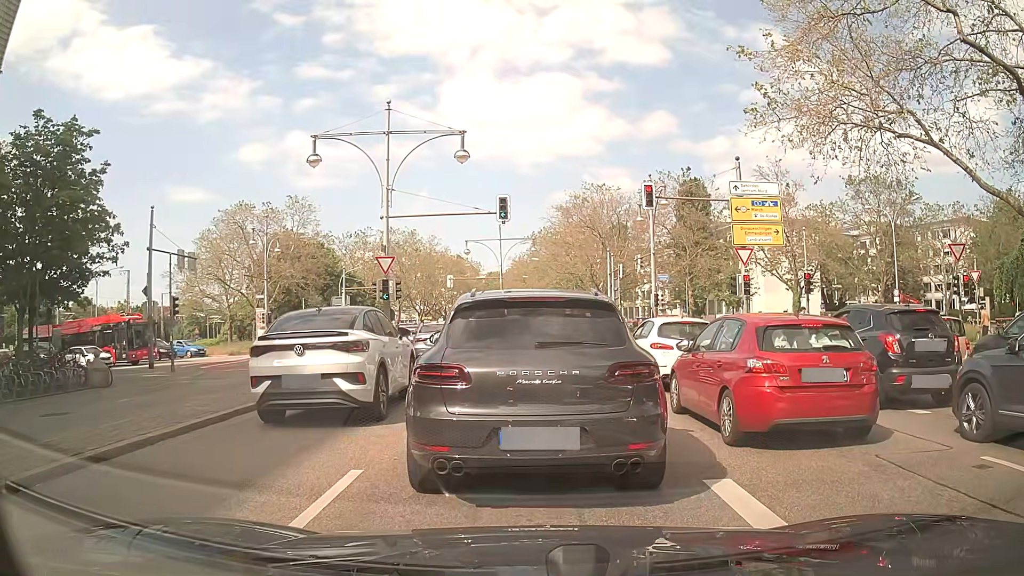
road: primary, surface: asphalt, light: Day
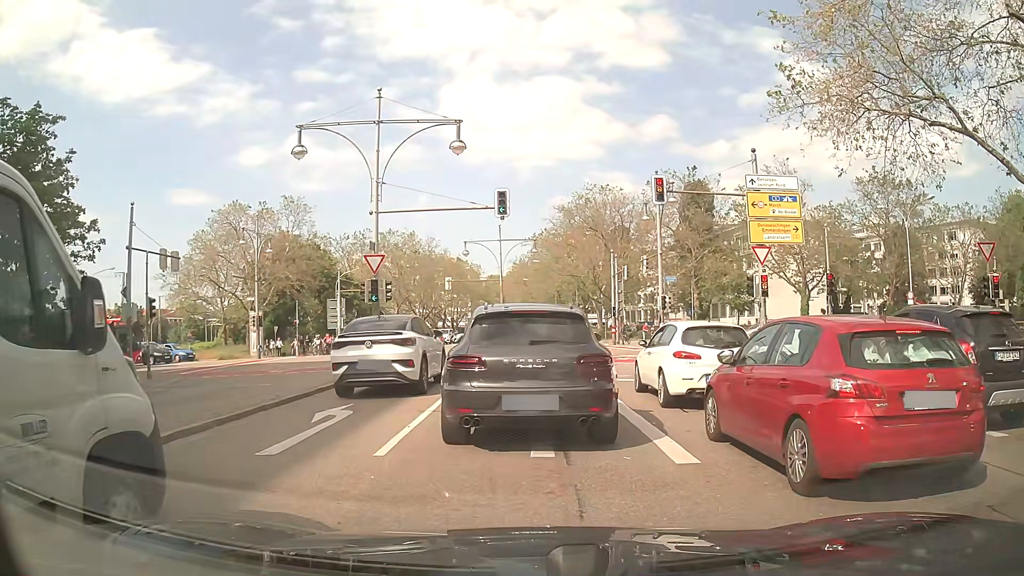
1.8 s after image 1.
(0.0, +2.2) m; 0°
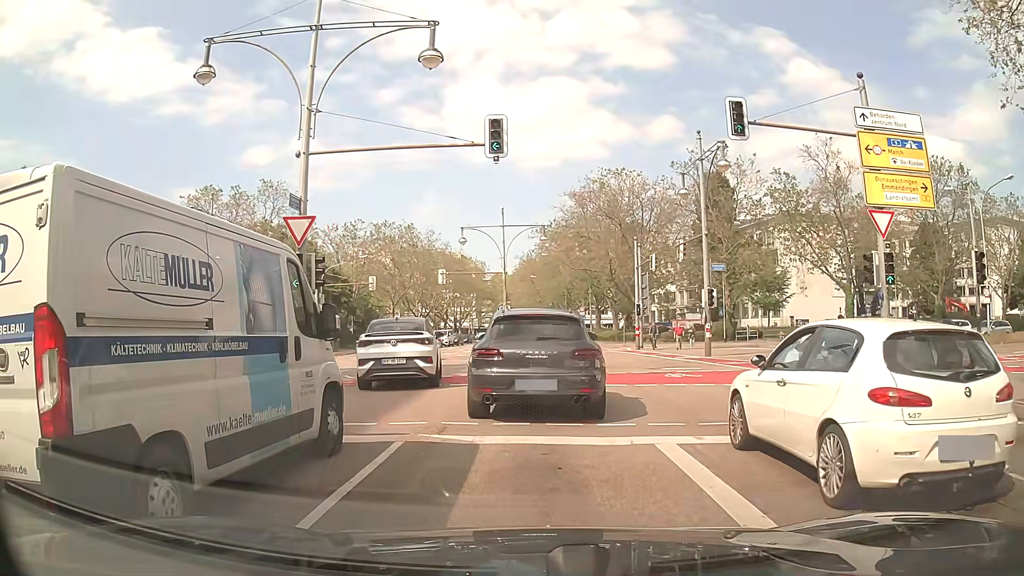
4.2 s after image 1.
(0.0, +9.3) m; -2°
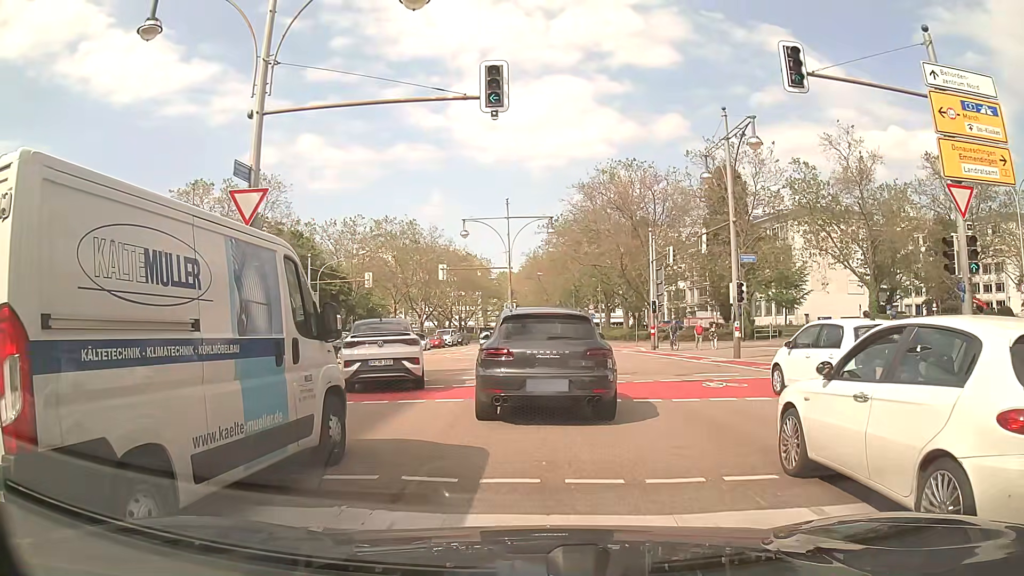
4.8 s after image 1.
(0.0, +3.5) m; 0°
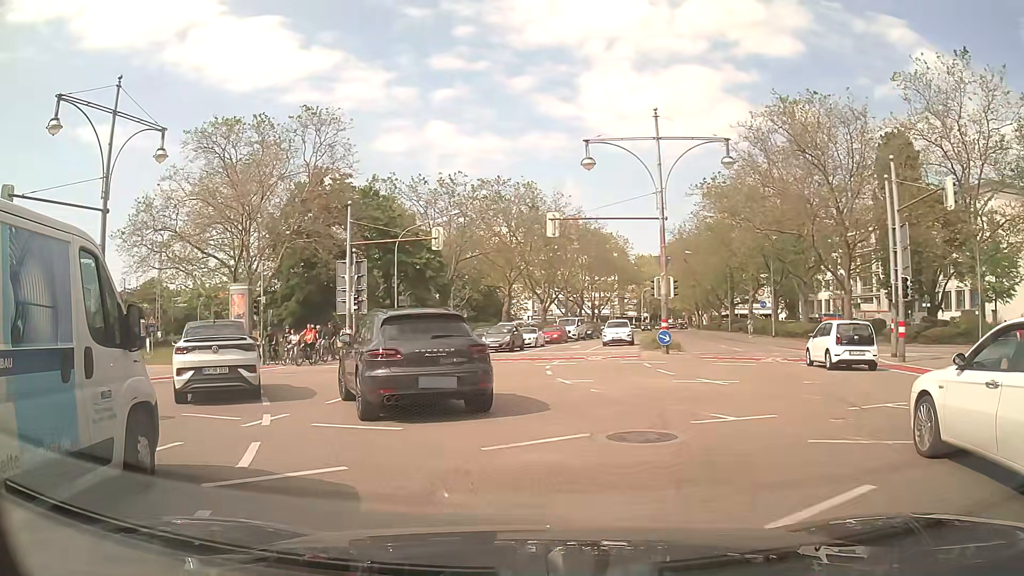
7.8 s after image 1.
(-0.9, +18.5) m; -12°
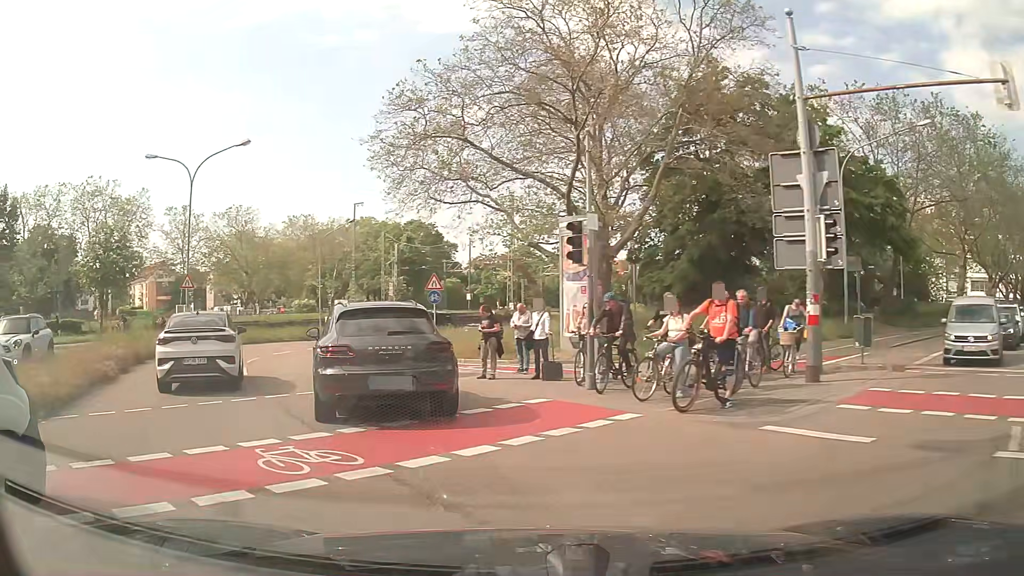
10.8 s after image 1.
(-5.6, +19.1) m; -32°
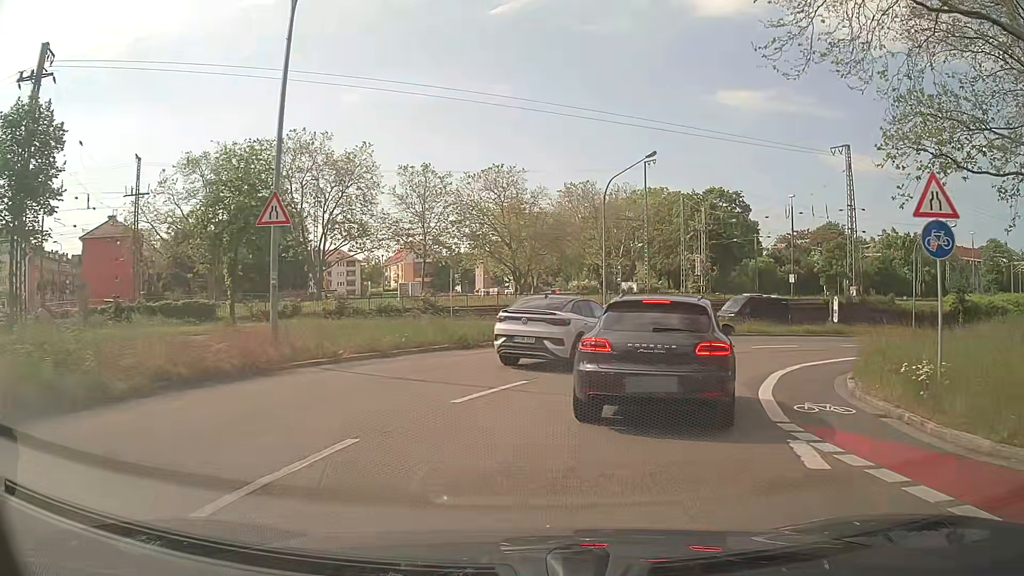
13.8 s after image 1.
(-5.8, +19.4) m; -25°
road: secondary
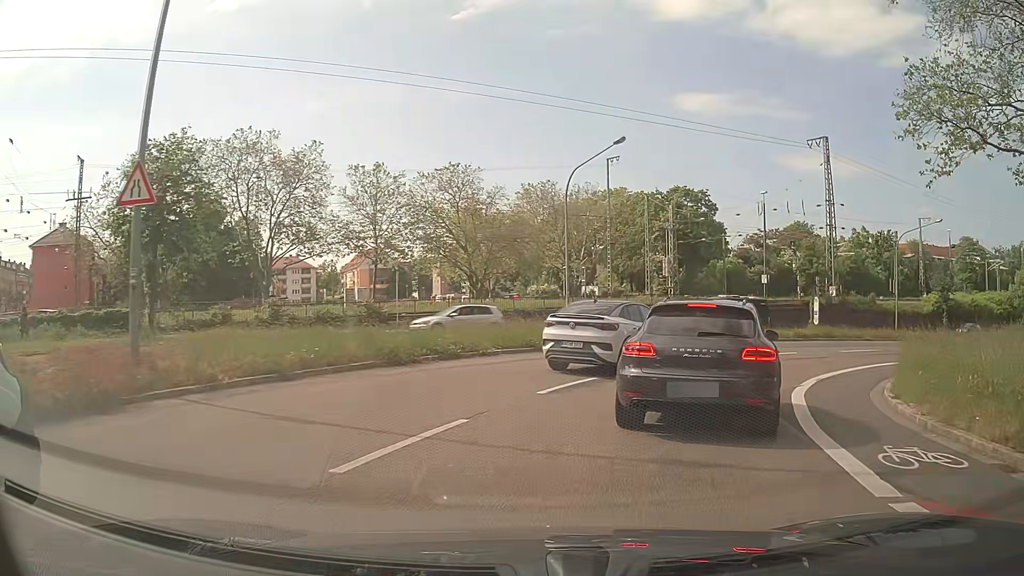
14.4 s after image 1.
(+0.1, +4.0) m; +4°
